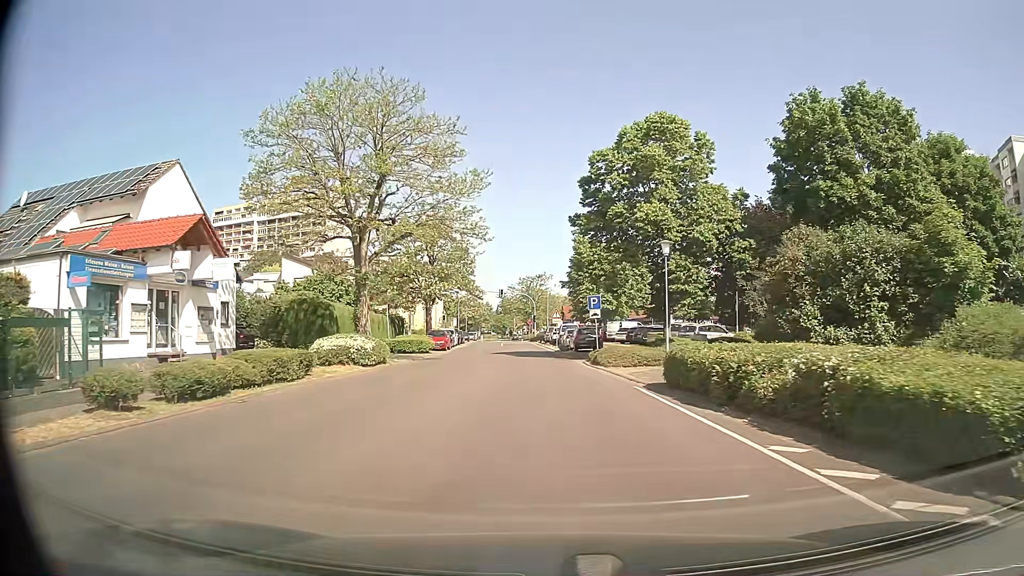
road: tertiary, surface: asphalt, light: Day
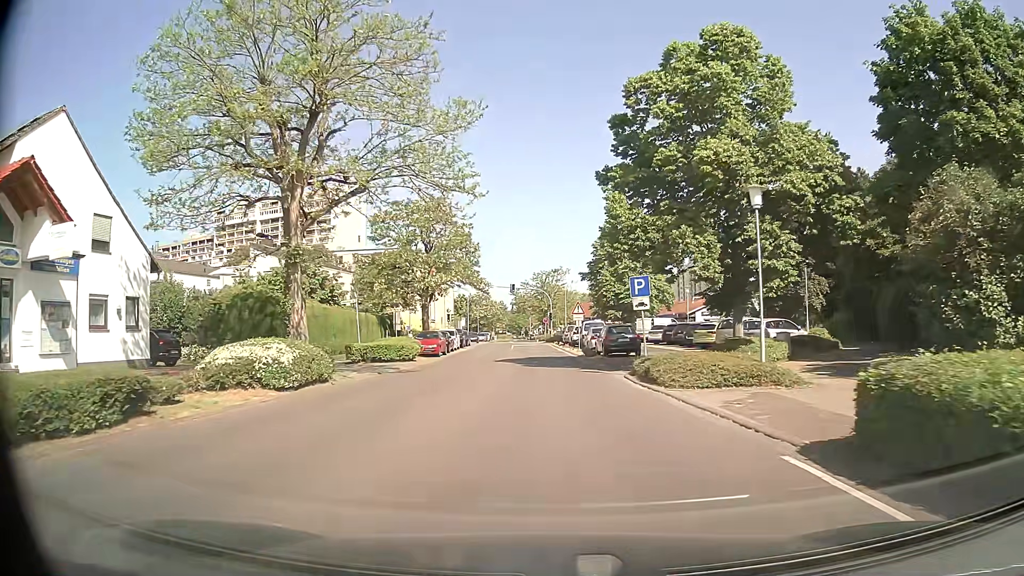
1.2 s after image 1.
(-0.1, +9.8) m; -1°
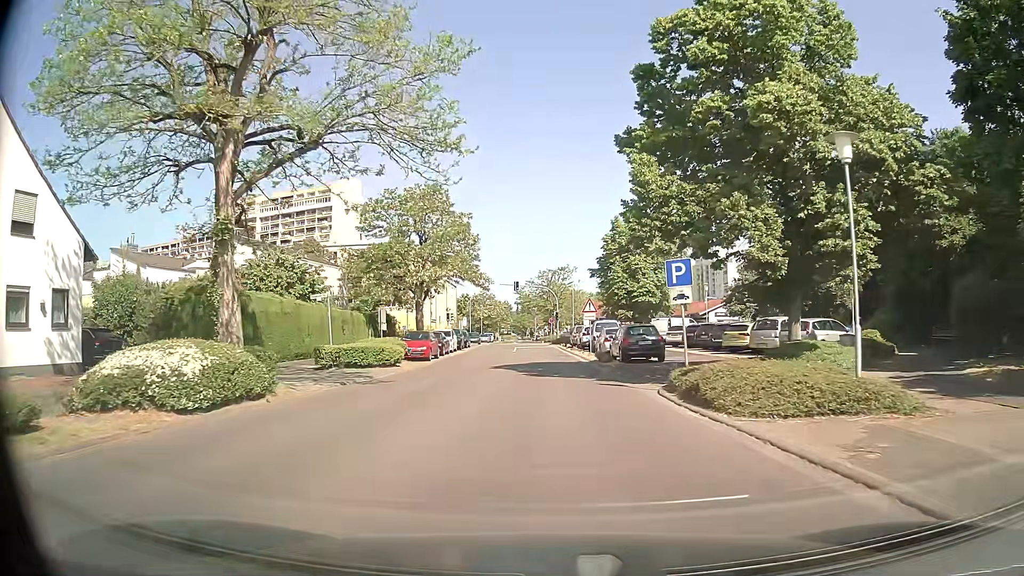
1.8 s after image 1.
(0.0, +4.9) m; 0°
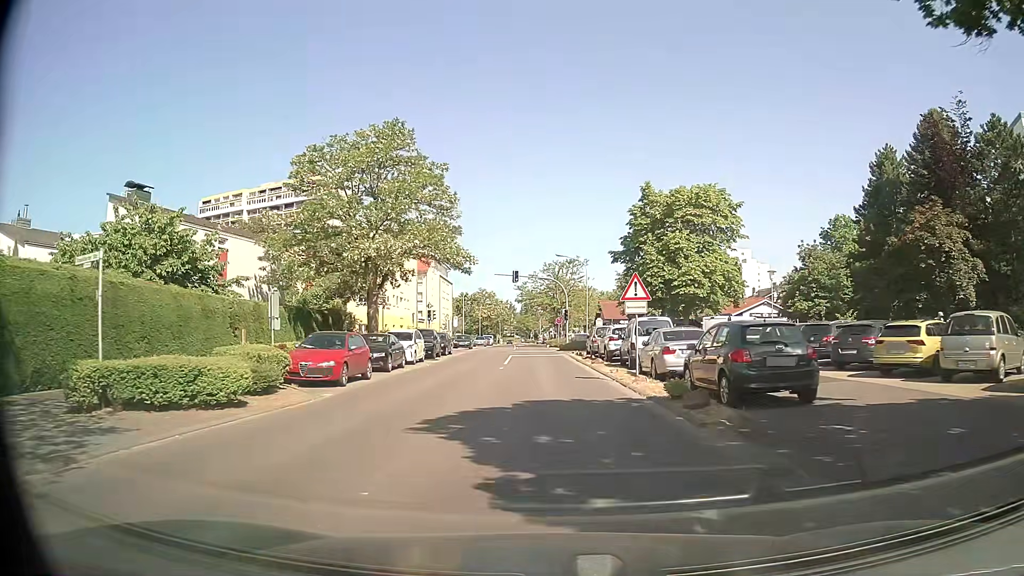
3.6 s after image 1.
(-0.1, +14.9) m; -1°
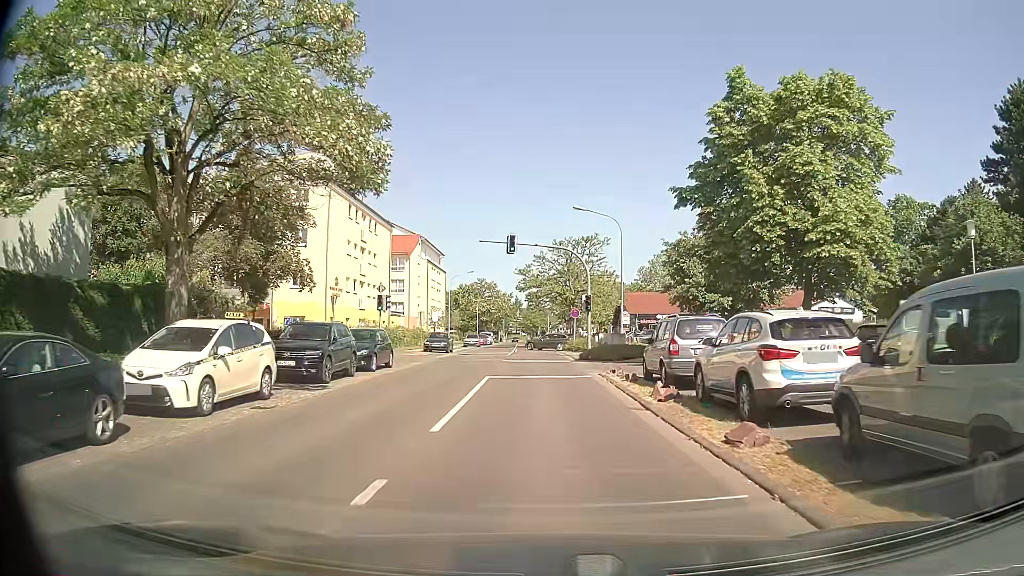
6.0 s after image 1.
(0.0, +19.9) m; 0°
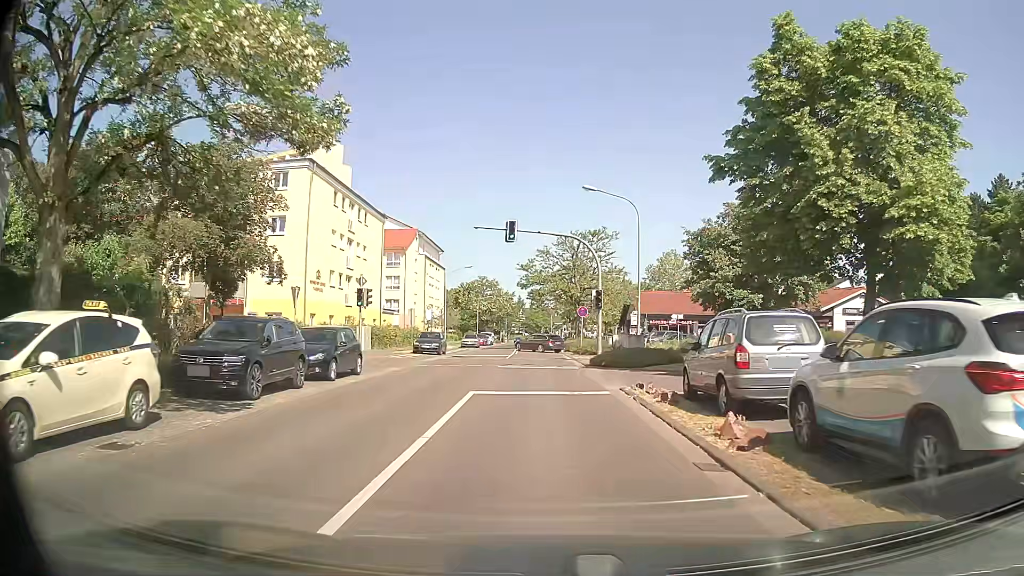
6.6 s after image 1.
(0.0, +5.0) m; 0°
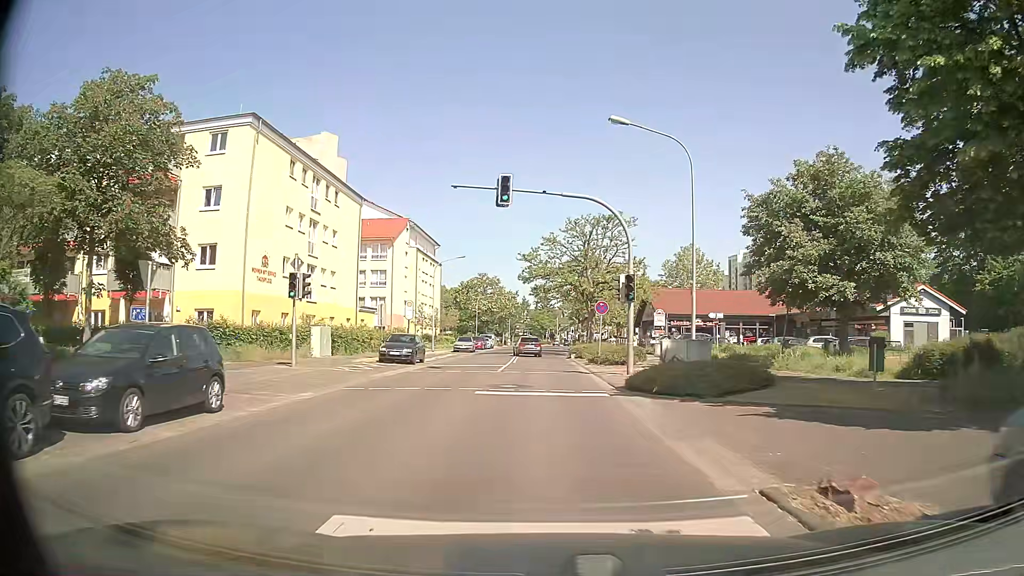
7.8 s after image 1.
(0.0, +9.9) m; -1°
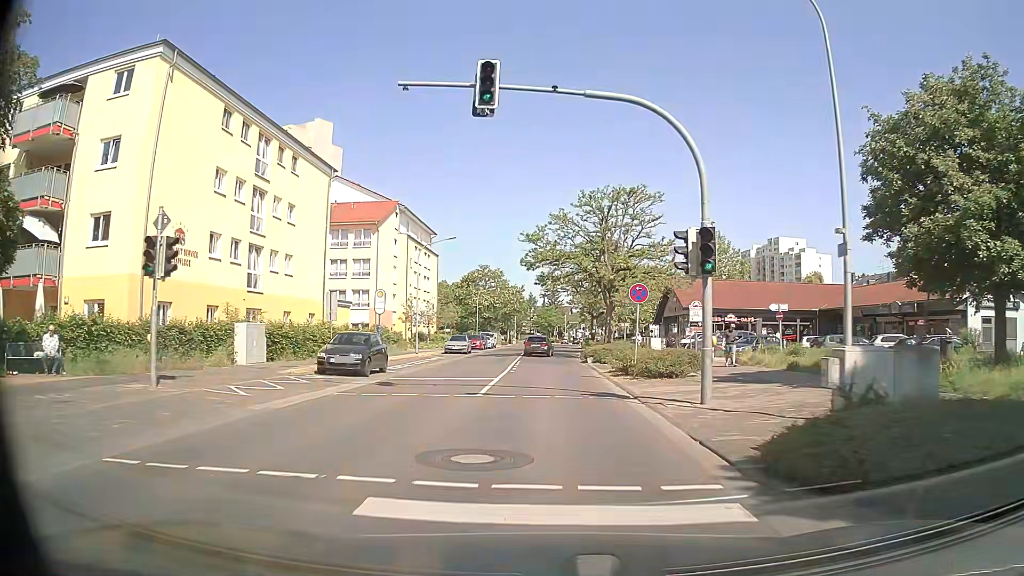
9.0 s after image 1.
(0.0, +9.9) m; -1°
(0, +10) (0, +20) (0, +30) (0, +40) (+1, +50) (+1, +60) (+2, +70) (+2, +80) (+3, +90) (+3, +100) m
